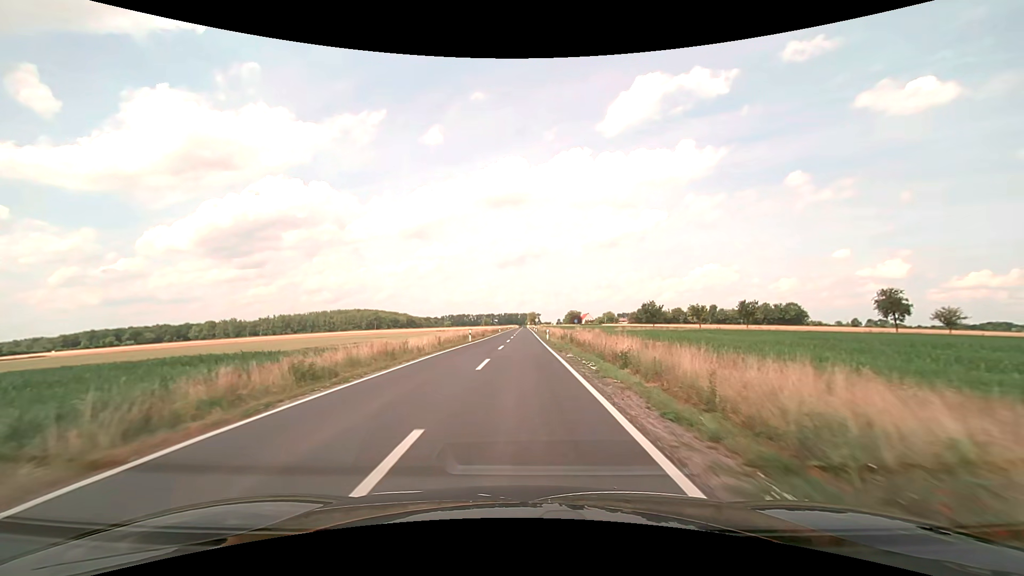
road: secondary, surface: asphalt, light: Day
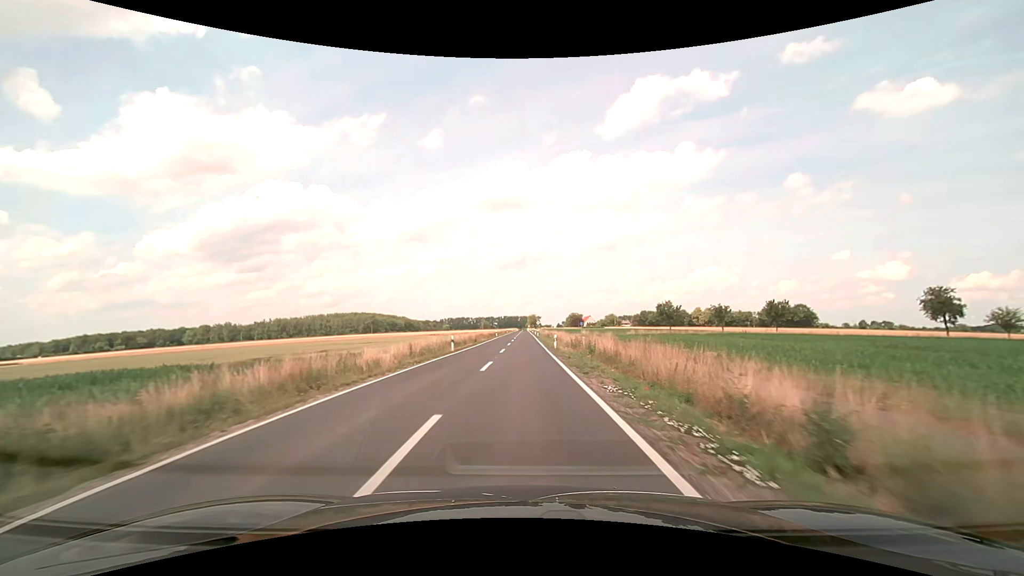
(0.0, +10.7) m; 0°
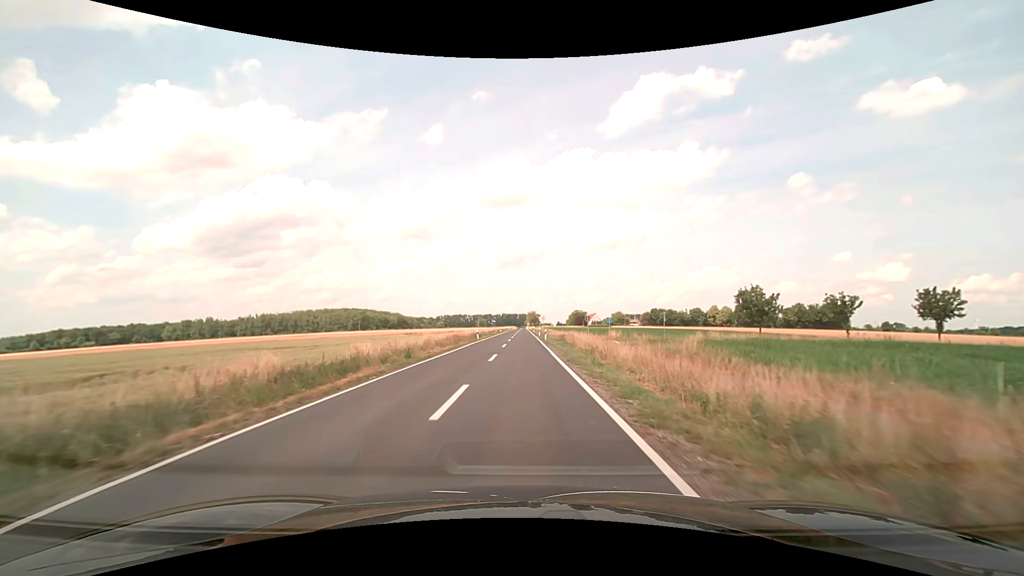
(0.0, +32.3) m; 0°
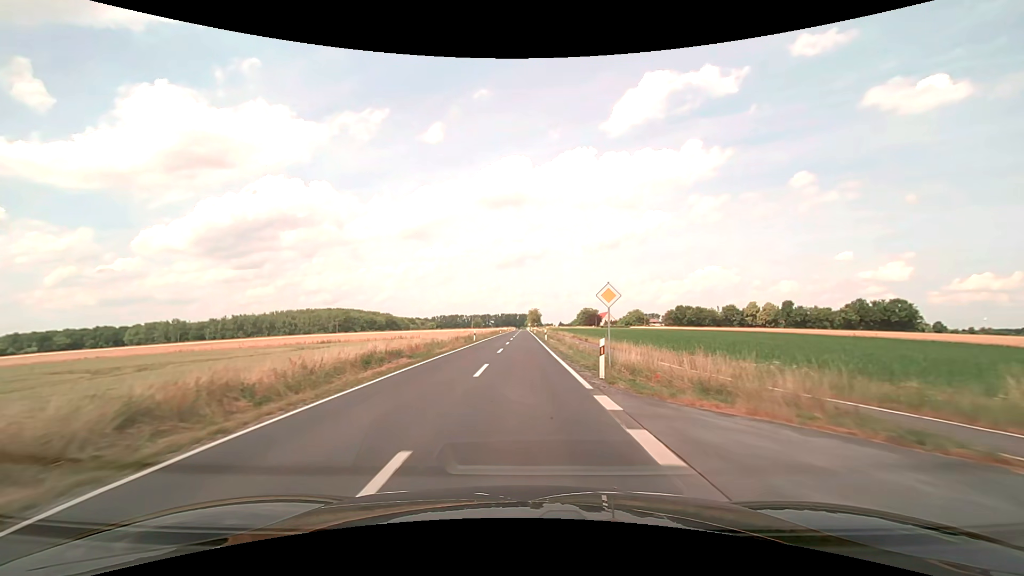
(+0.1, +54.0) m; 0°
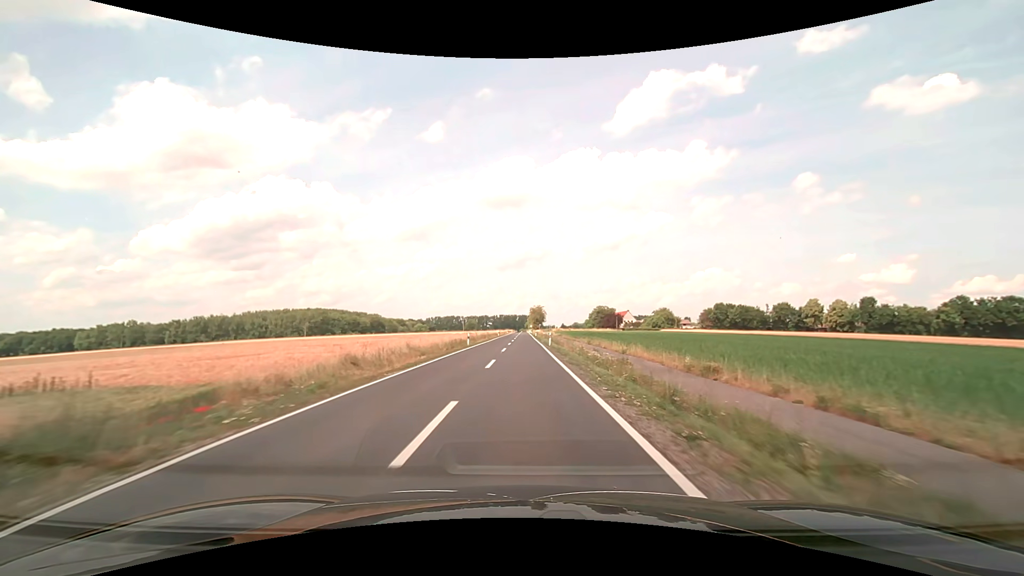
(0.0, +56.7) m; 0°
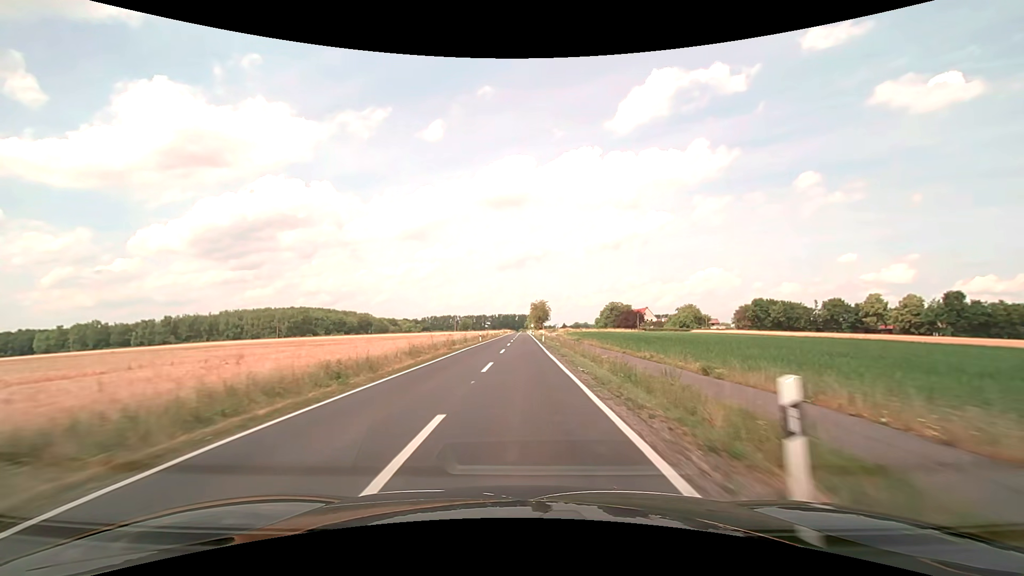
(+0.1, +37.5) m; 0°
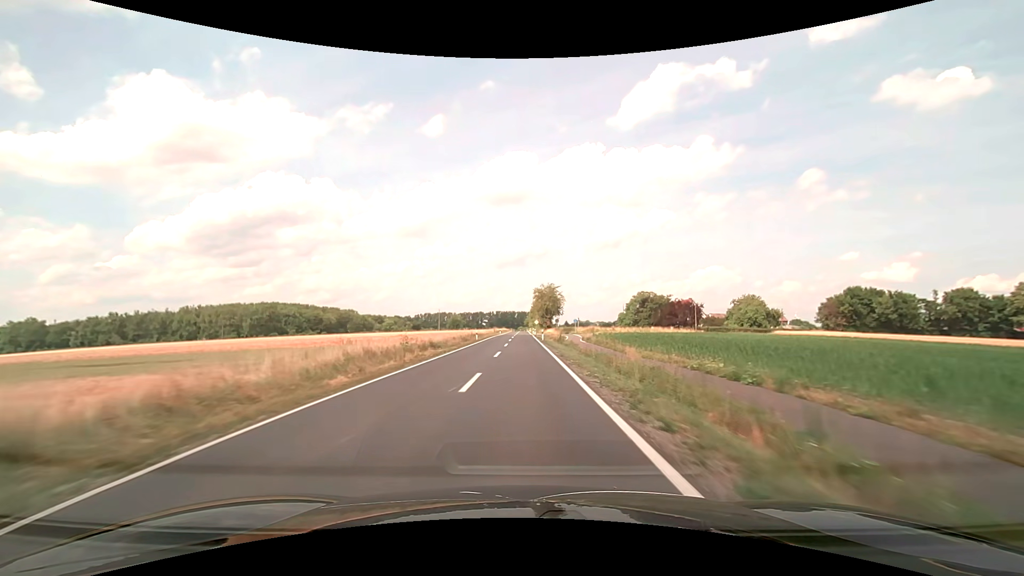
(+0.1, +53.7) m; 0°
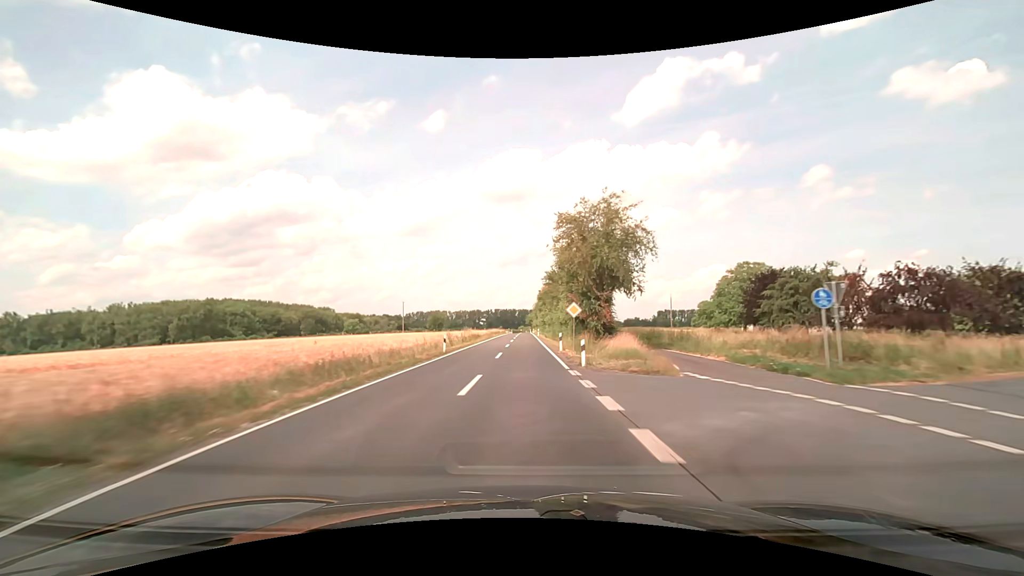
(-0.1, +72.9) m; 0°
(0, +10) (0, +20) (0, +30) (0, +40) (0, +50) (0, +60) (0, +70) (0, +80) (0, +90) (0, +100) m
